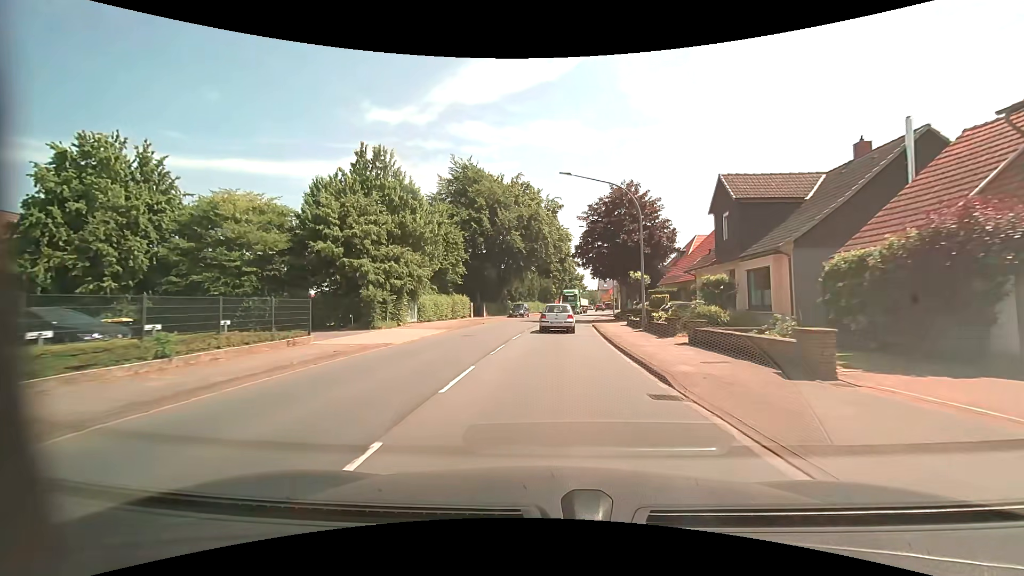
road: primary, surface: asphalt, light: Day
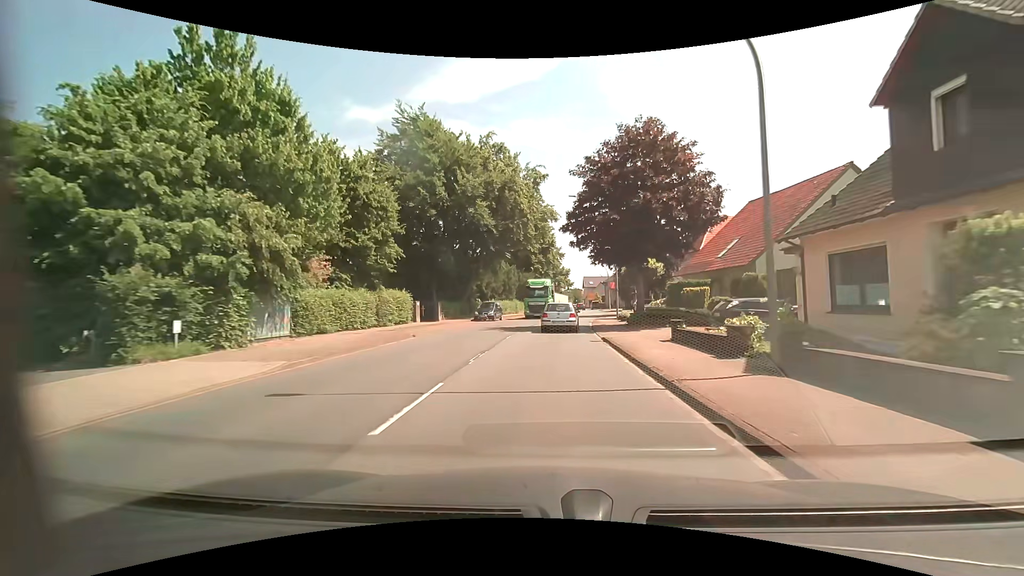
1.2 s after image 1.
(+0.2, +14.5) m; +2°
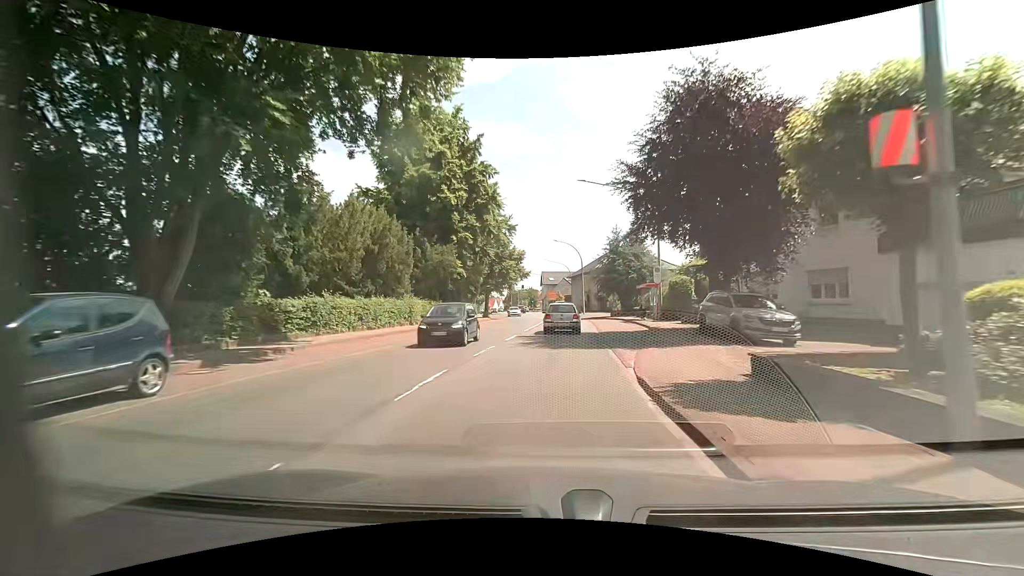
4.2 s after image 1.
(+1.7, +34.5) m; +6°
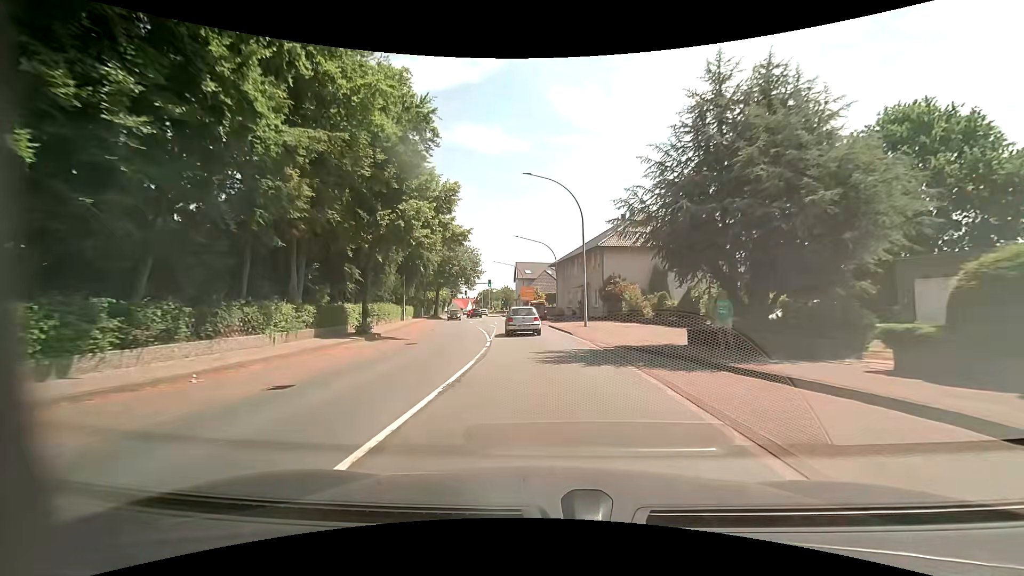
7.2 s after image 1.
(+0.8, +33.9) m; +2°
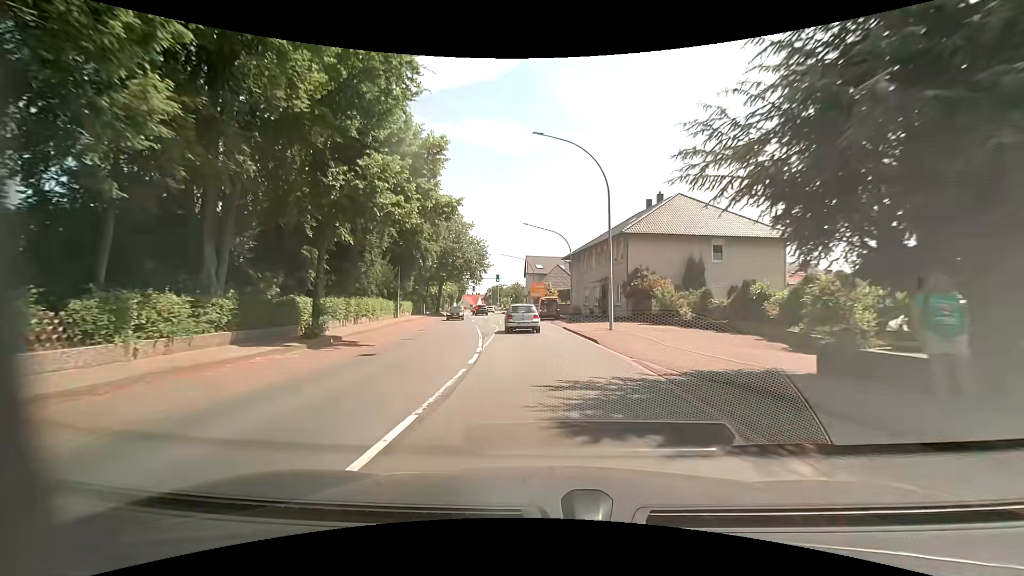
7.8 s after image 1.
(-0.1, +6.9) m; -2°
(0, +10) (0, +20) (-1, +30) (-2, +40) (-2, +50) (-4, +60) (-5, +70) (-6, +80) (-8, +90) (-9, +99) m
